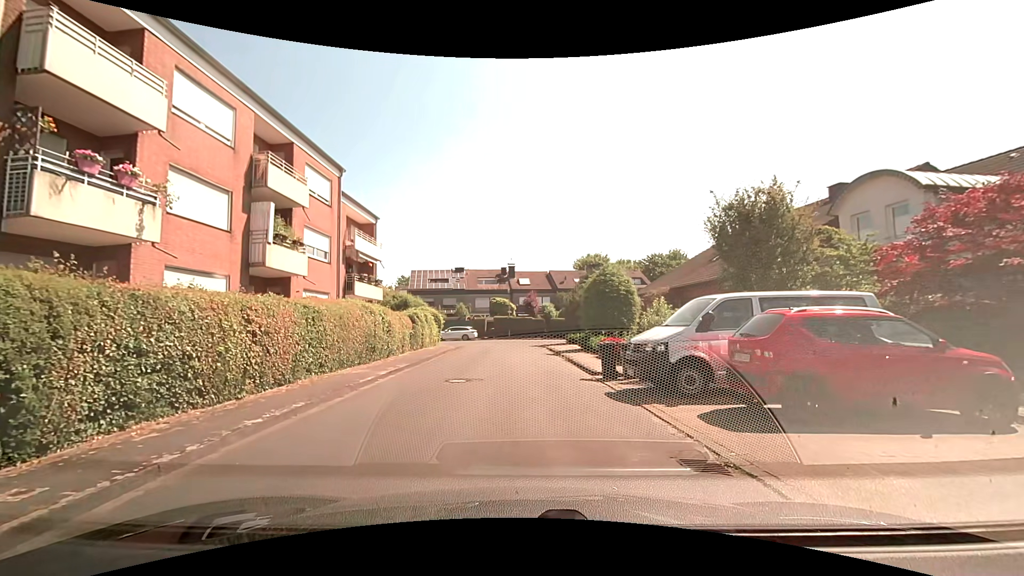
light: Day
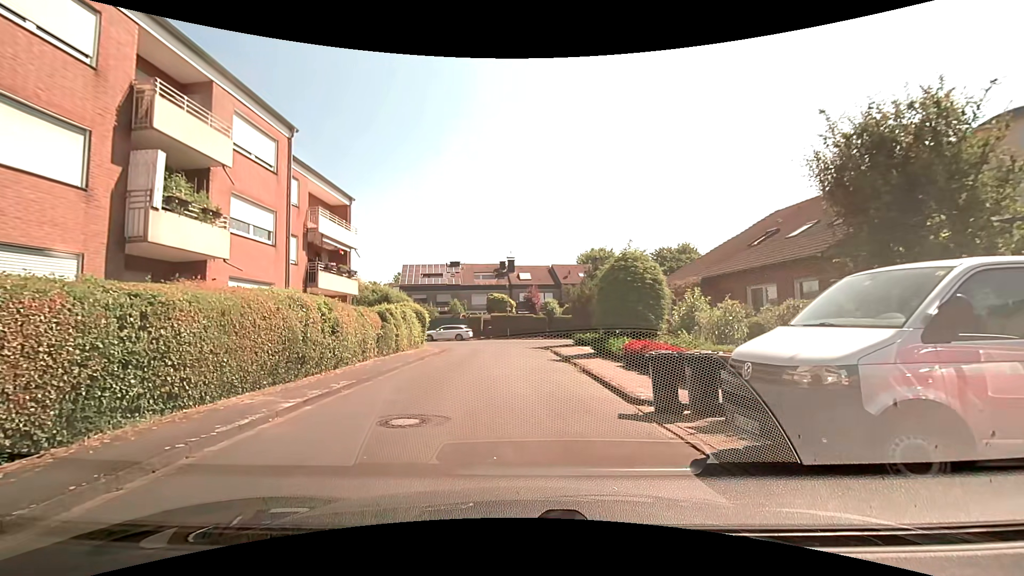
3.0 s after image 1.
(+0.2, +5.3) m; -1°
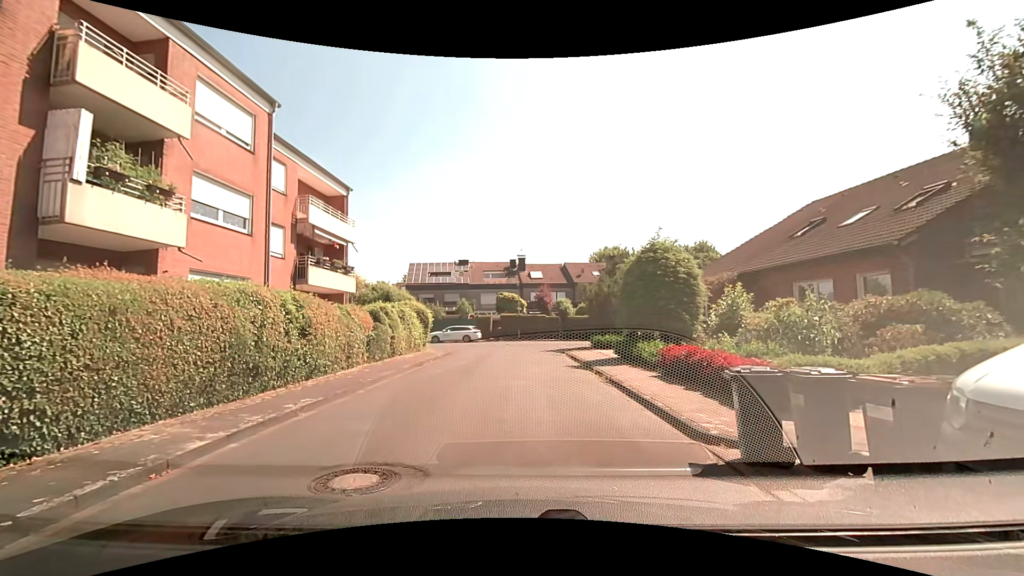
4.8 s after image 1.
(0.0, +2.6) m; -3°
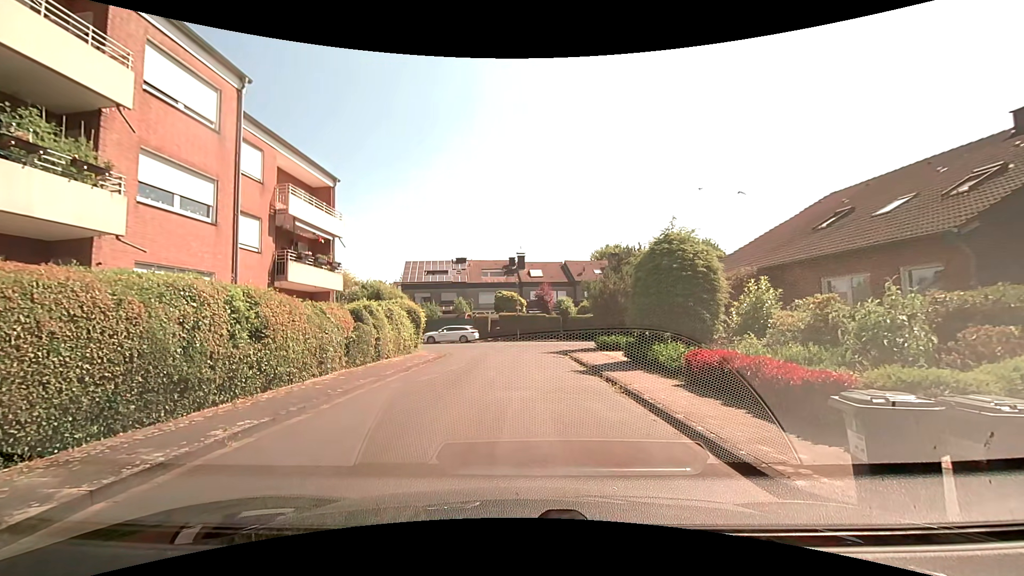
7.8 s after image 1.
(0.0, +1.8) m; 0°
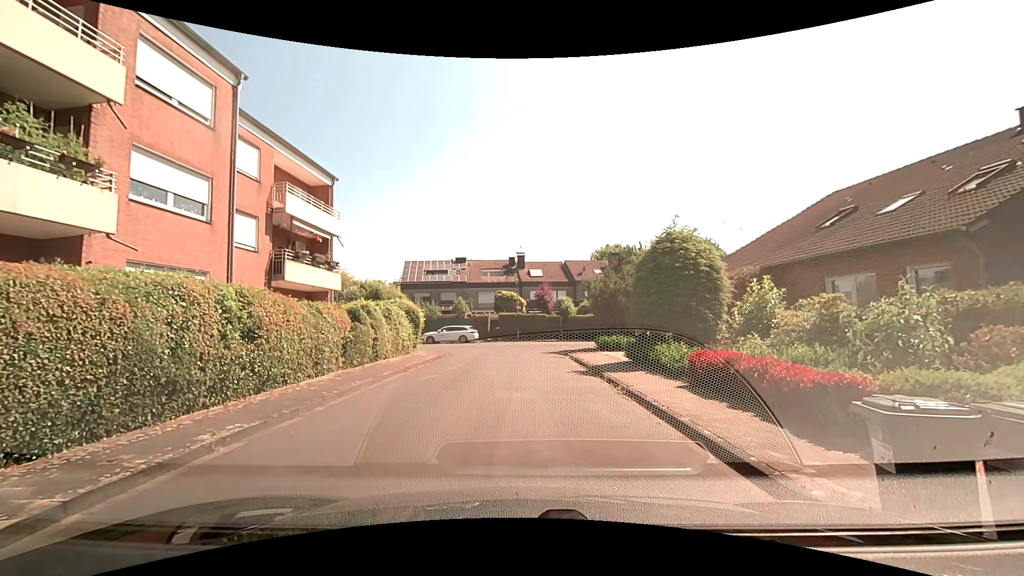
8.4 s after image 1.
(0.0, +0.2) m; 0°
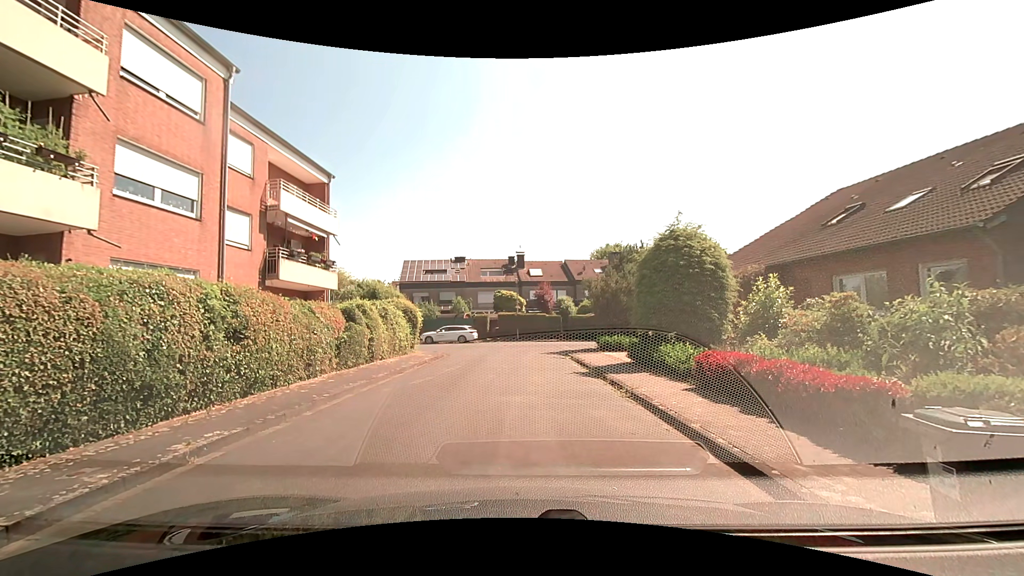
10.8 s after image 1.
(0.0, +0.5) m; 0°
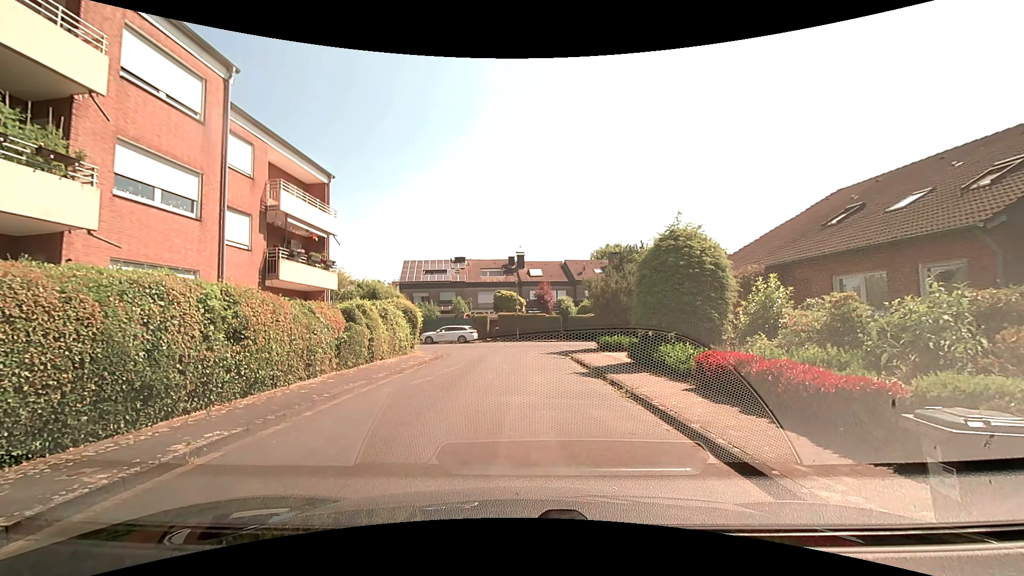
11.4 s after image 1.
(0.0, 0.0) m; 0°
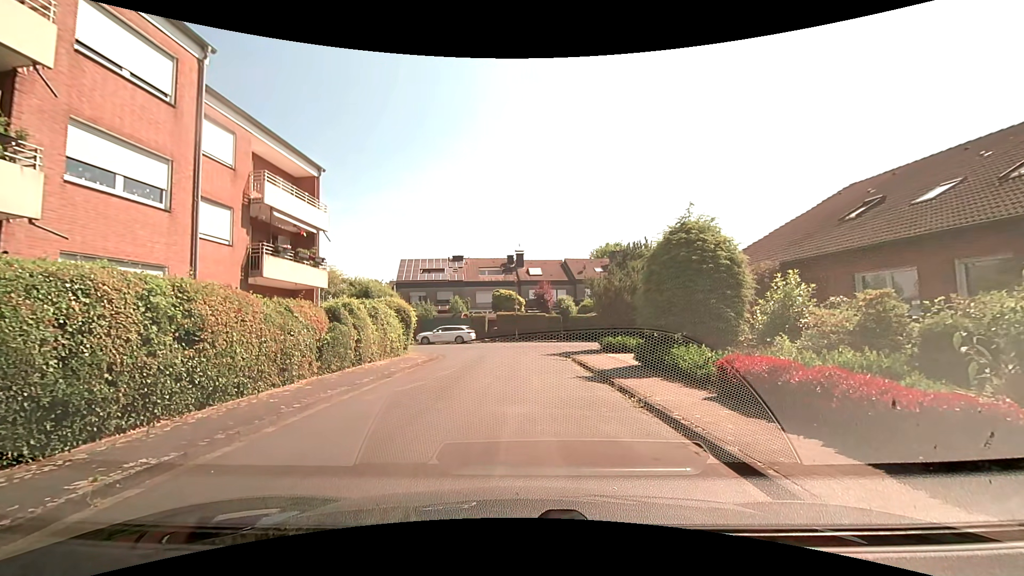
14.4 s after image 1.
(0.0, +1.1) m; 0°
